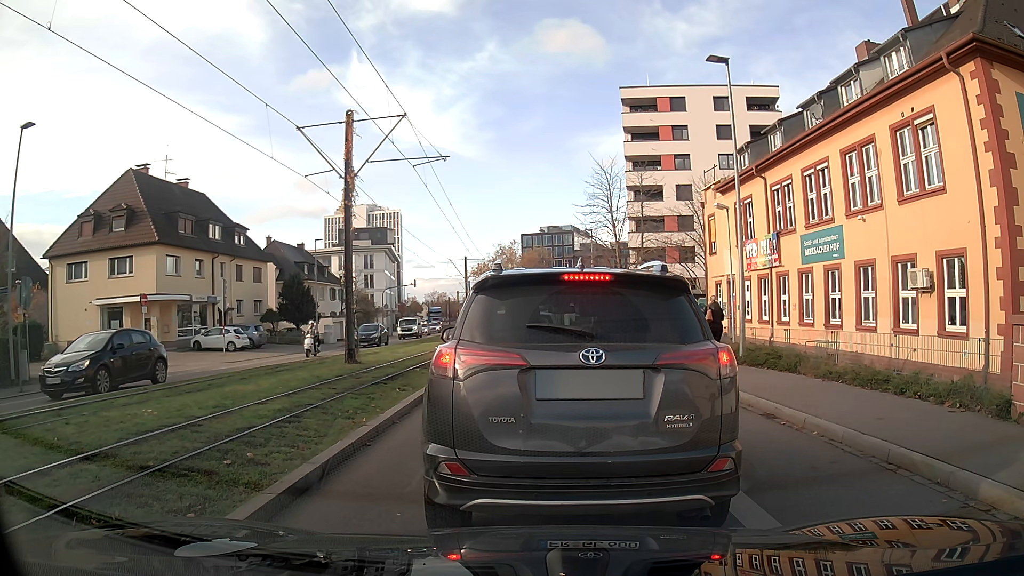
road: secondary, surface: asphalt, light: Day
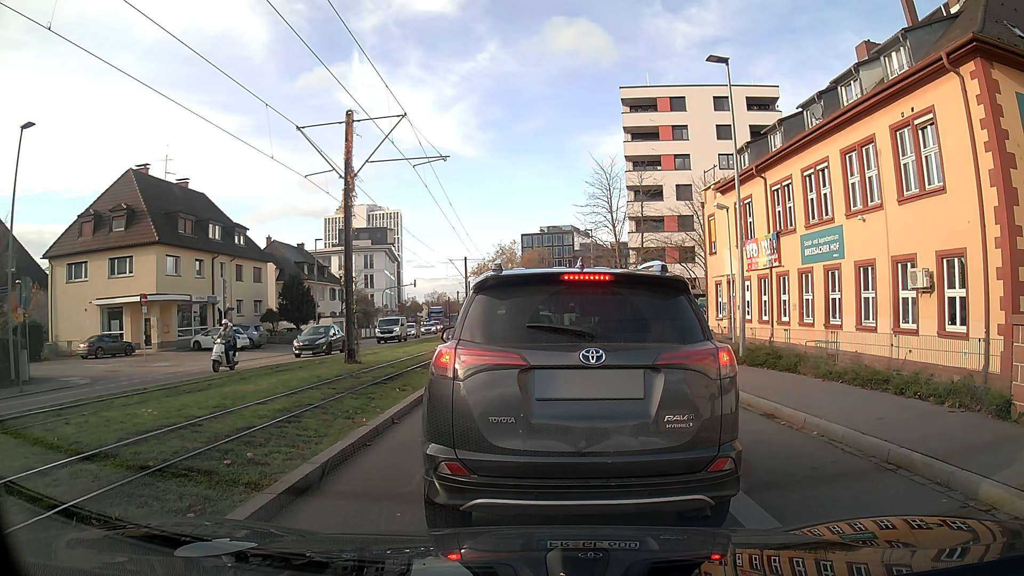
(0.0, 0.0) m; 0°
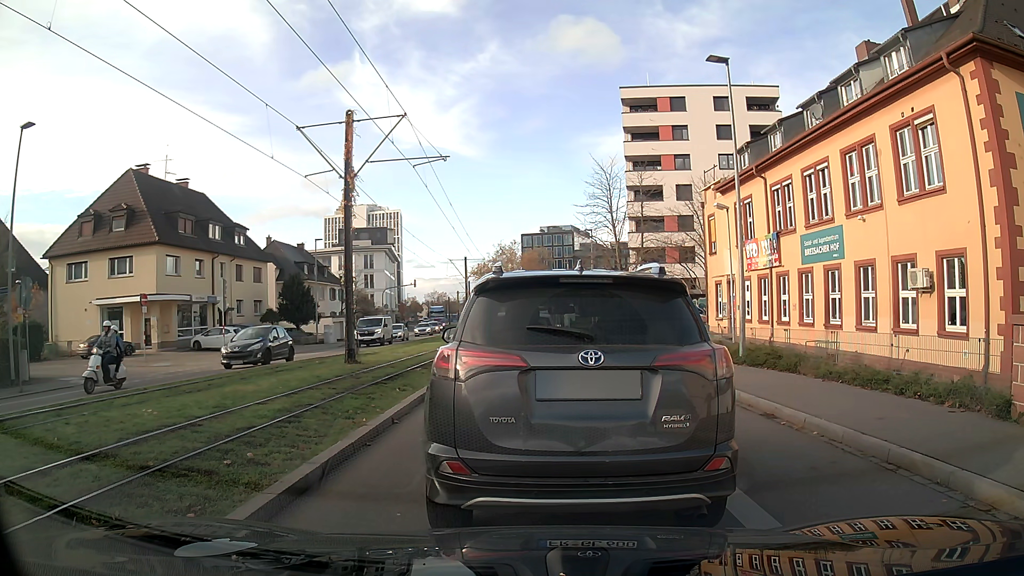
(0.0, 0.0) m; 0°
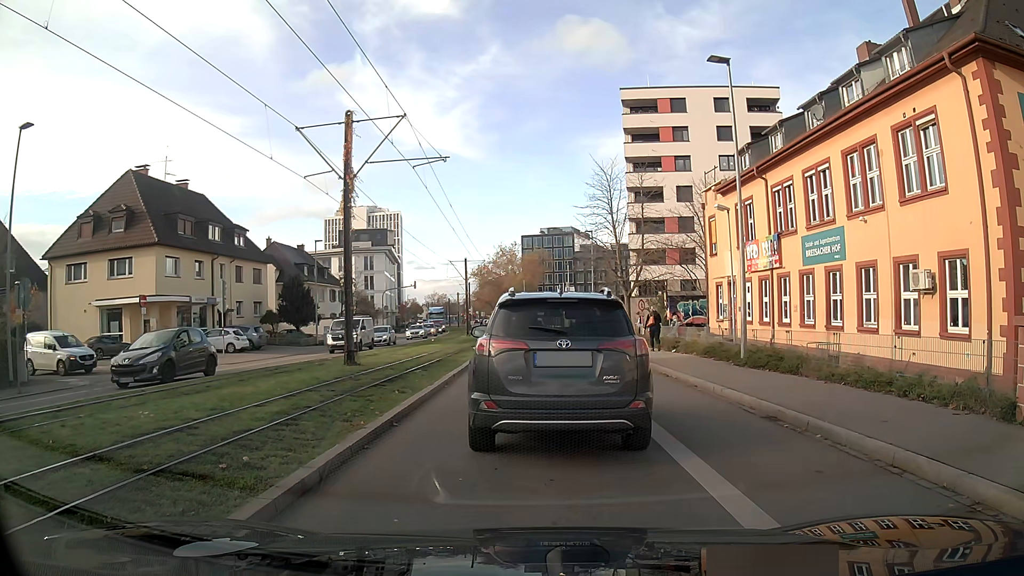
(0.0, +0.1) m; 0°
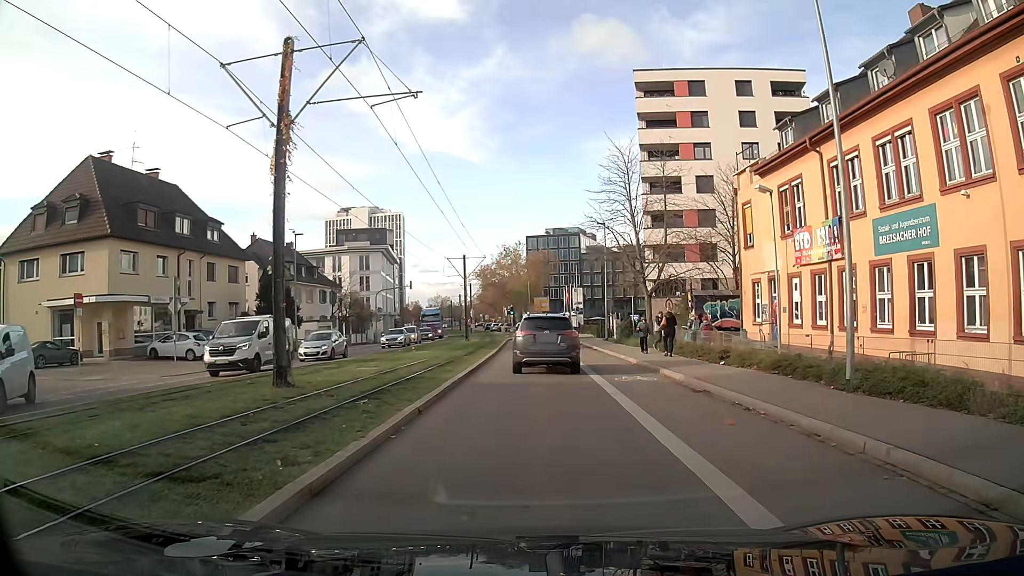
(+0.1, +6.3) m; 0°
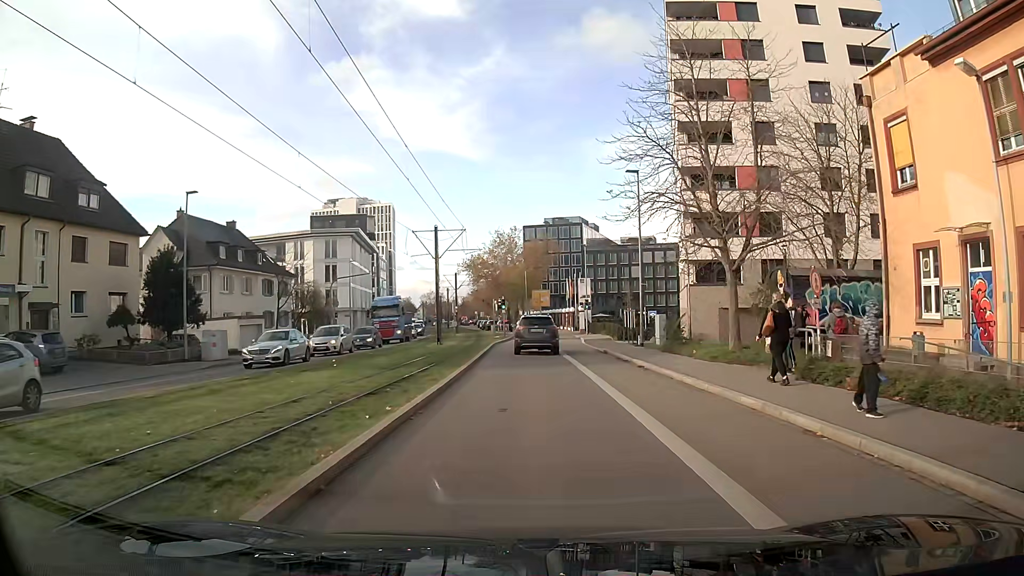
(0.0, +16.3) m; 0°
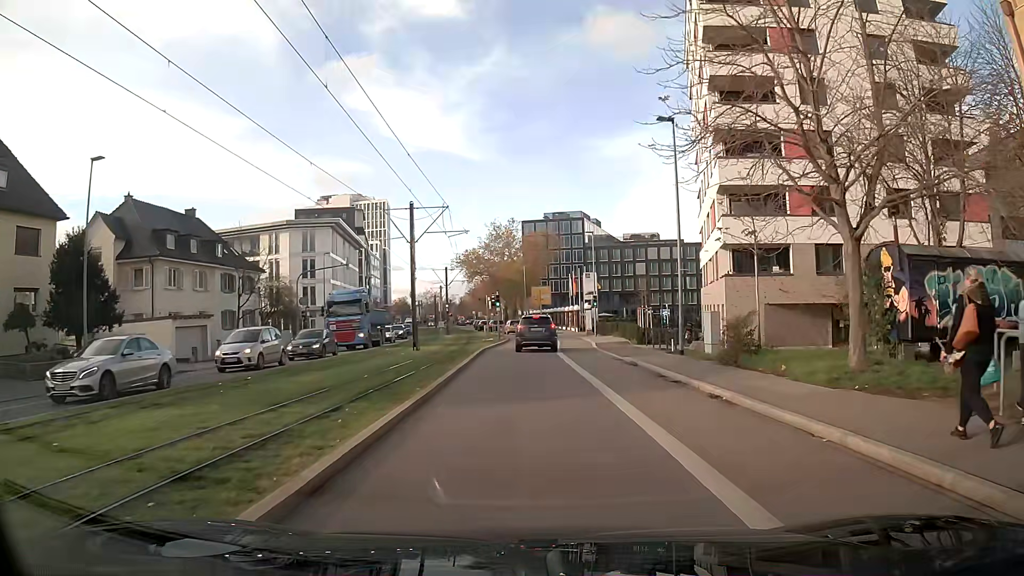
(0.0, +8.5) m; 0°
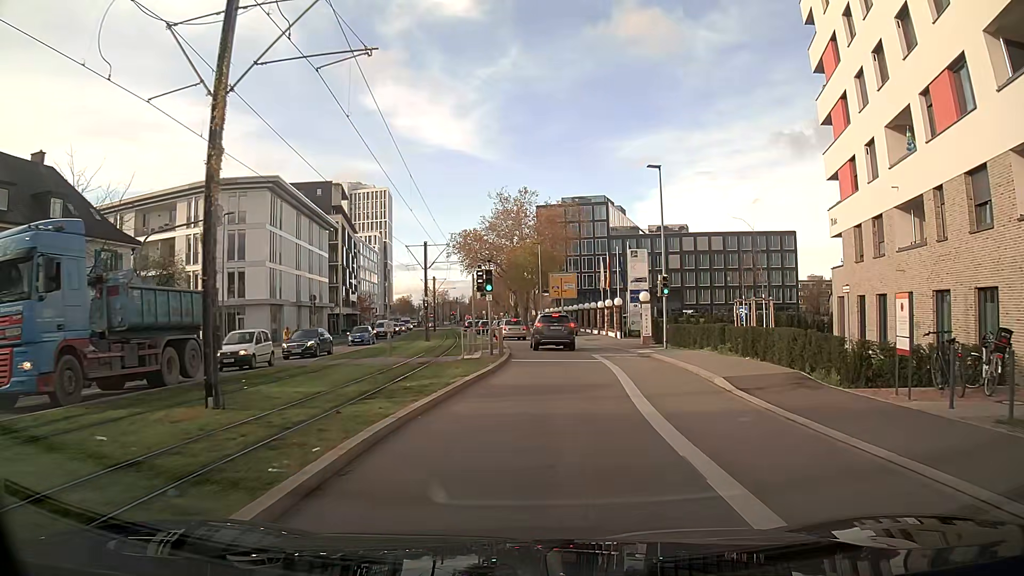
(-0.3, +23.0) m; -1°
(0, +10) (+1, +20) (+1, +30) (0, +40) (-2, +50) (-4, +60) (-5, +69) (-7, +79) (-7, +89) (-7, +99) m
